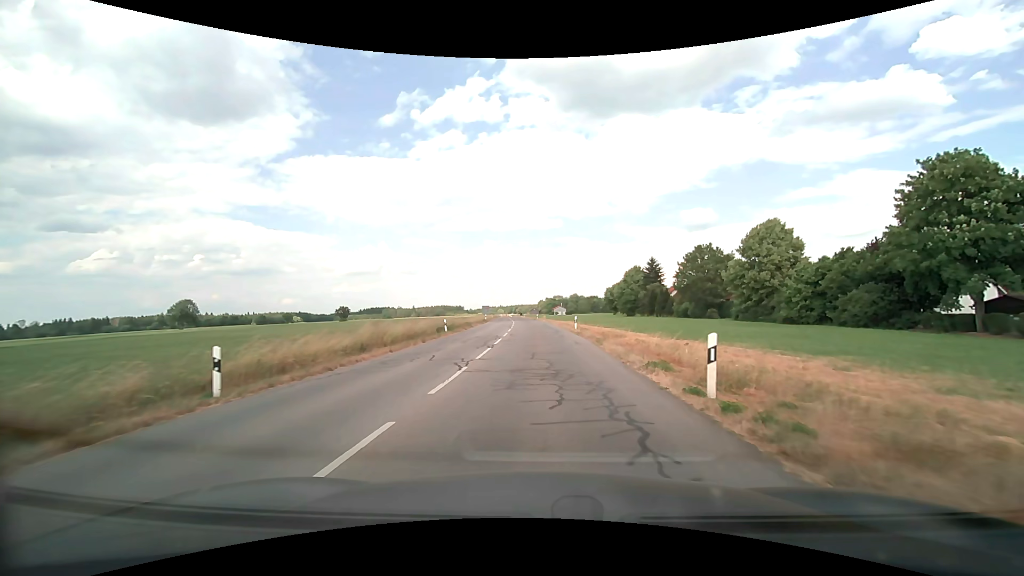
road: tertiary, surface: asphalt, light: Day
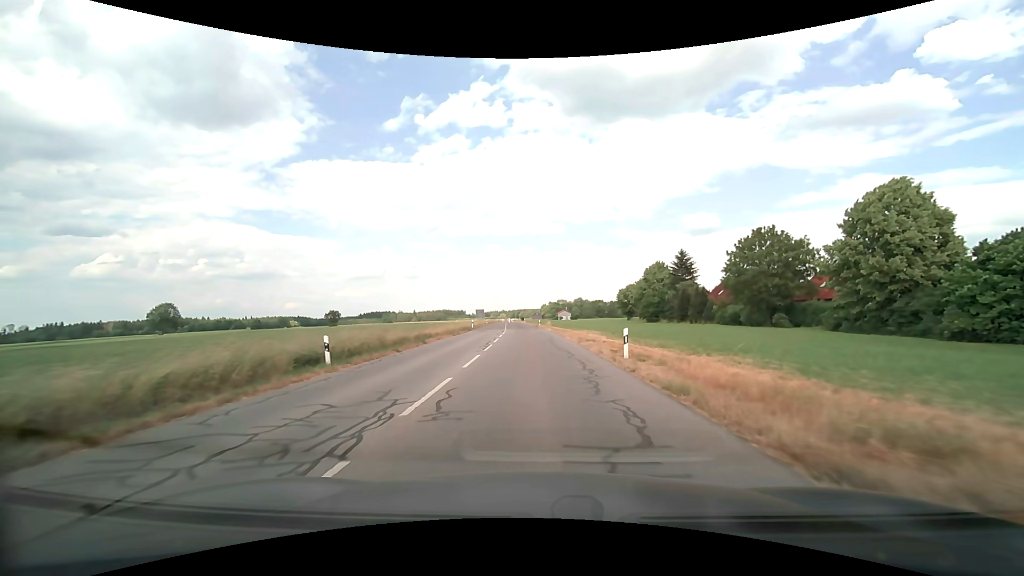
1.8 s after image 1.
(+0.1, +19.9) m; 0°
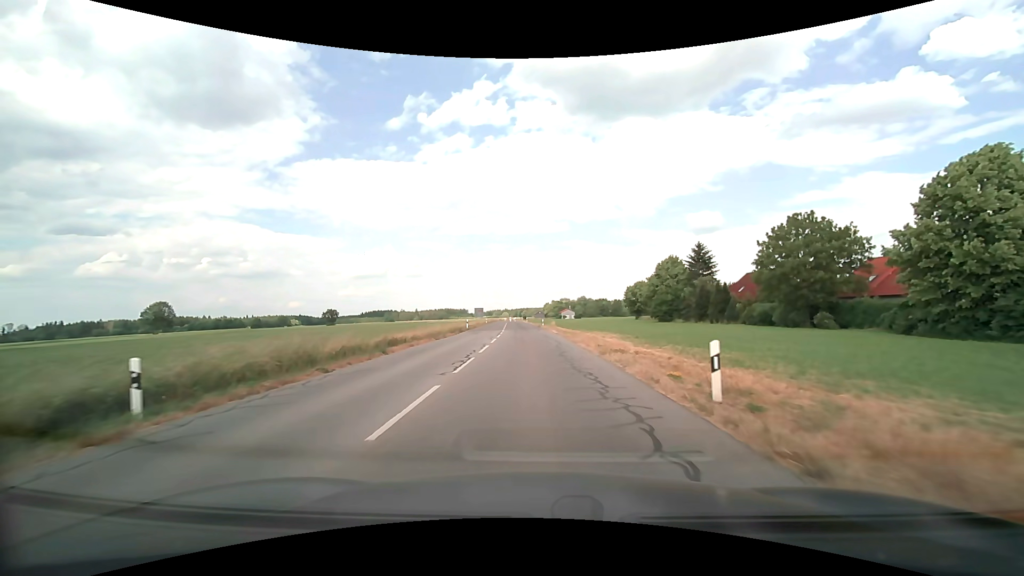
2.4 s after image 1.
(0.0, +7.4) m; 0°
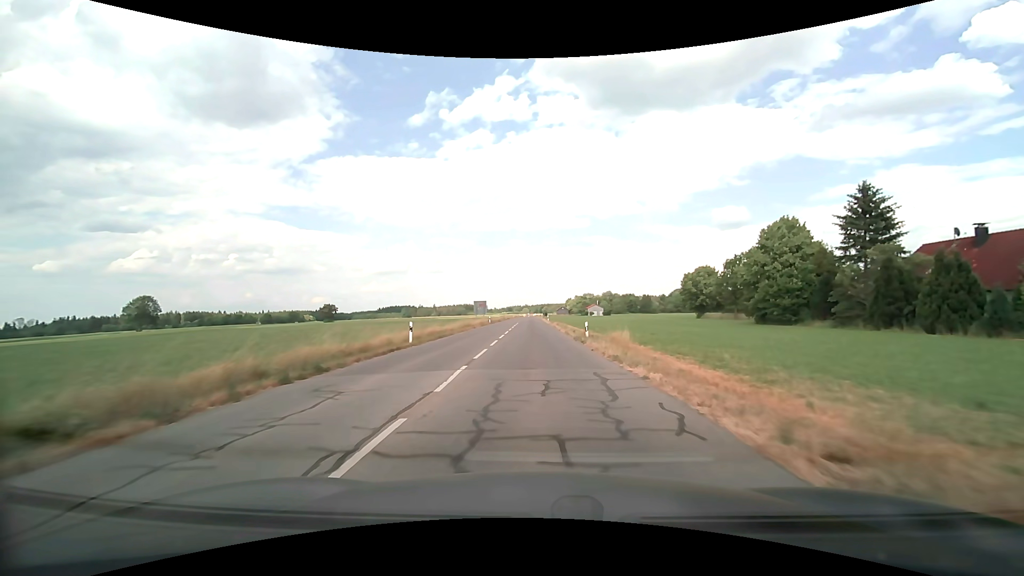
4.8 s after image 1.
(-0.8, +33.3) m; -3°
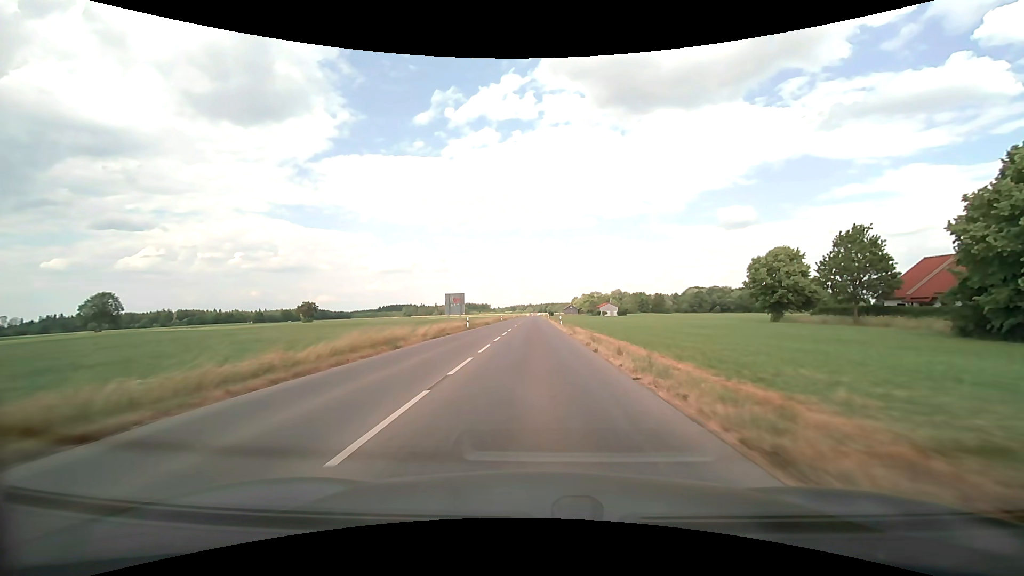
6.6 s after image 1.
(-0.2, +28.3) m; 0°
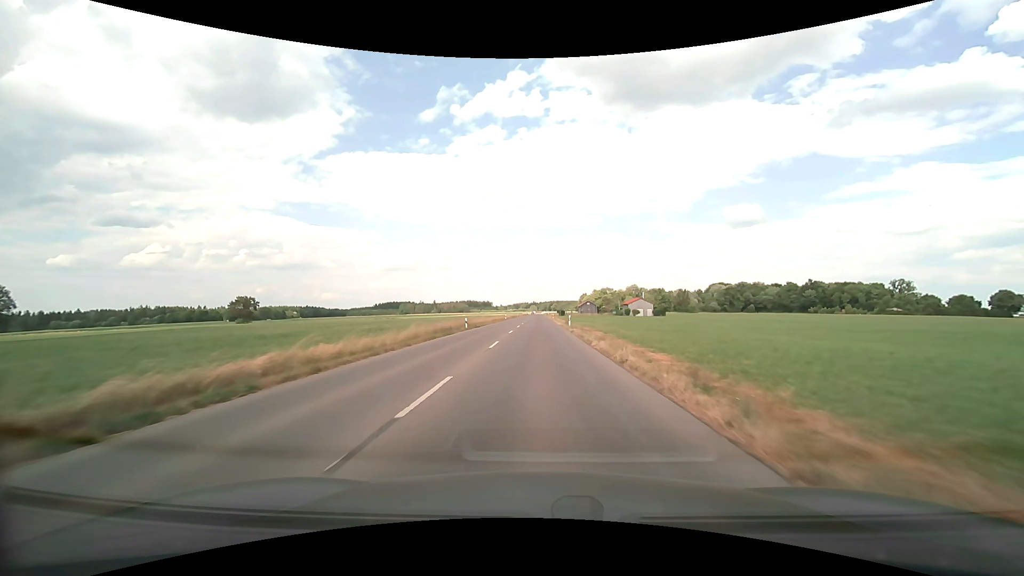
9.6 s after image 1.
(-0.4, +52.9) m; -1°
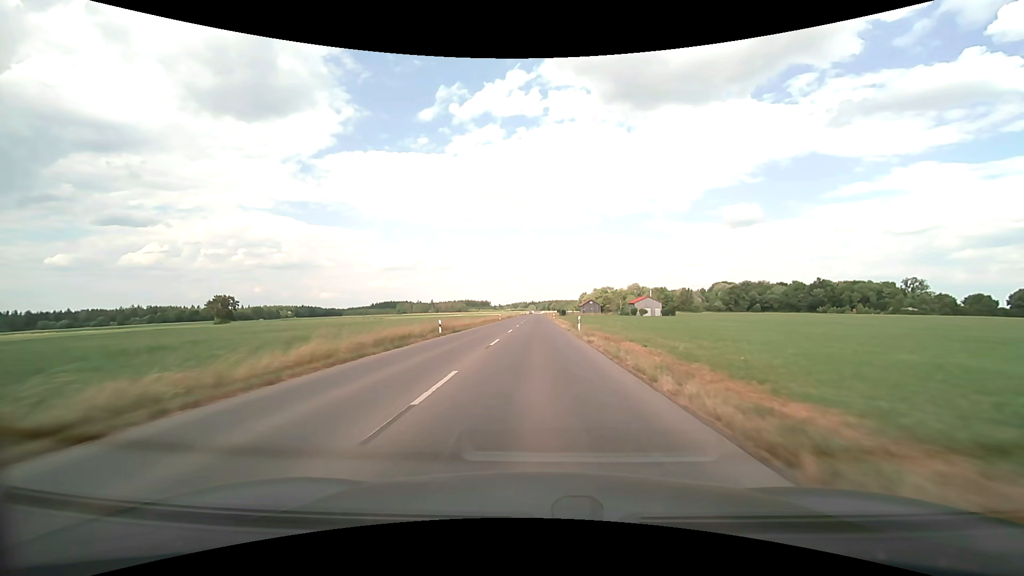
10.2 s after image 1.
(0.0, +11.2) m; 0°
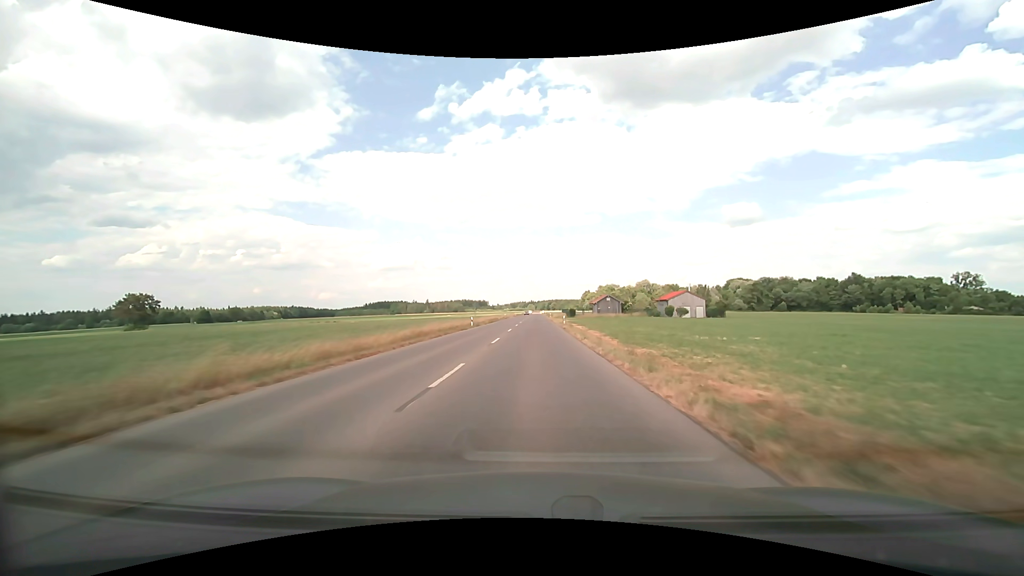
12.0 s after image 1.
(0.0, +34.6) m; 0°
(0, +10) (0, +20) (0, +30) (0, +40) (0, +50) (0, +60) (0, +70) (0, +80) (0, +90) (0, +100) m
